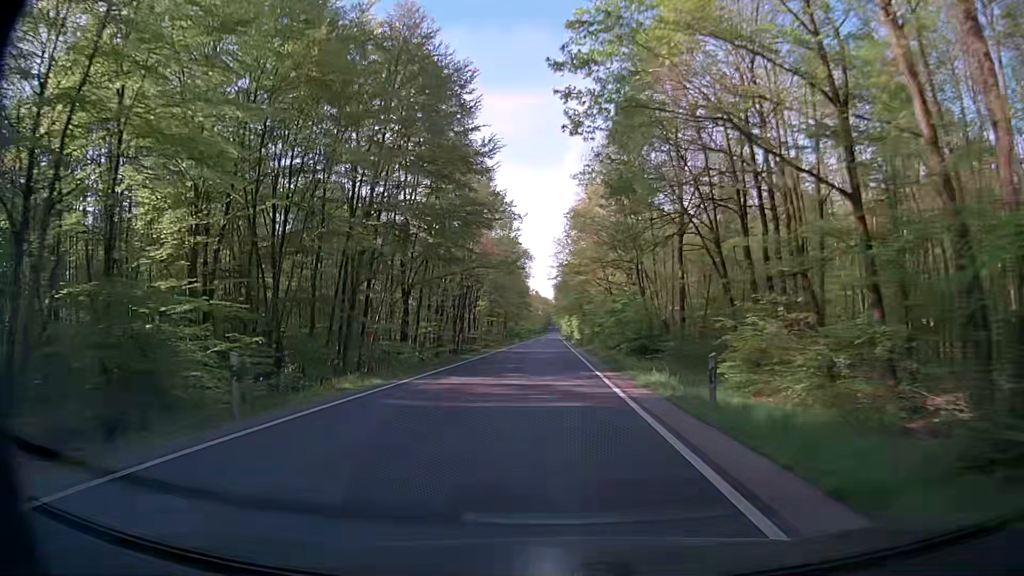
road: secondary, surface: asphalt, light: Day
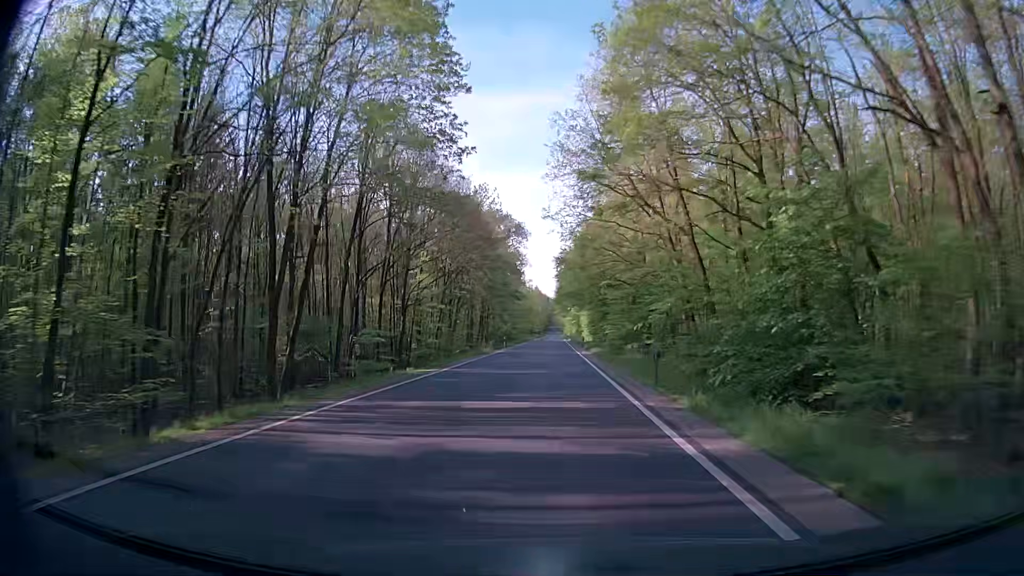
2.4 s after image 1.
(-0.5, +43.1) m; -1°
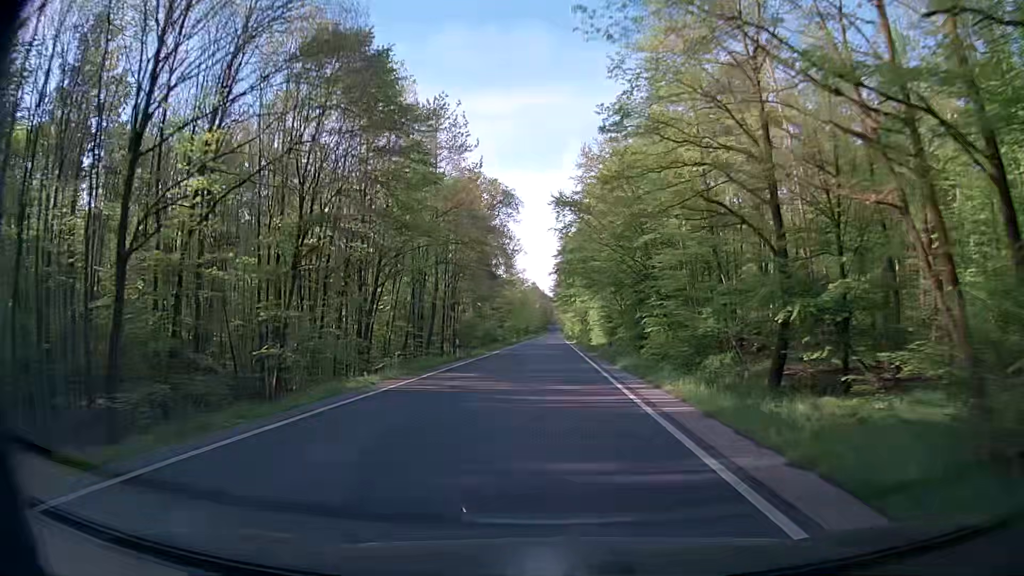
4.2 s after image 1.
(+0.4, +32.2) m; +1°
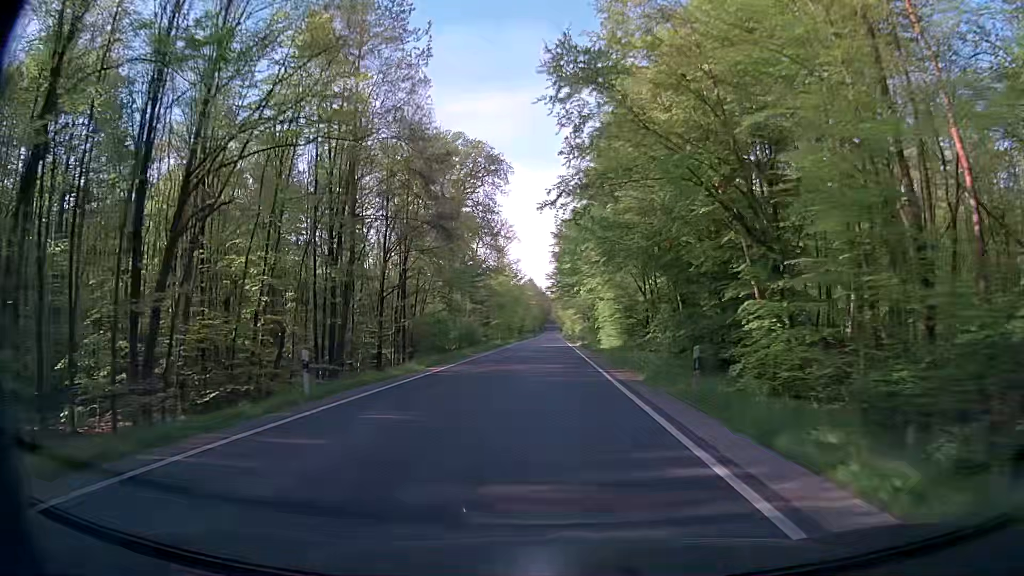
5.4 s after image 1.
(-0.1, +21.5) m; 0°
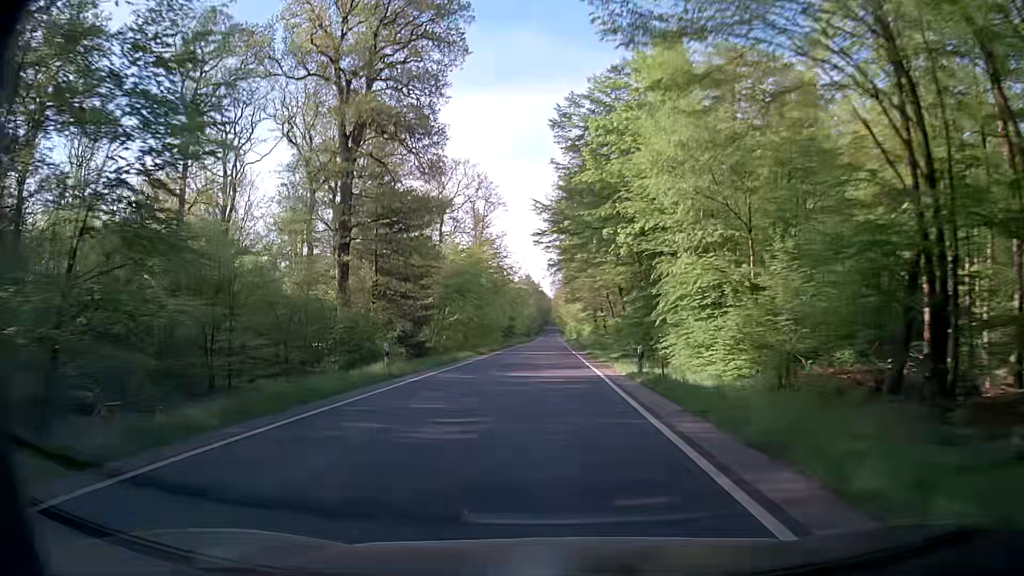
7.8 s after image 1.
(-0.2, +42.9) m; 0°
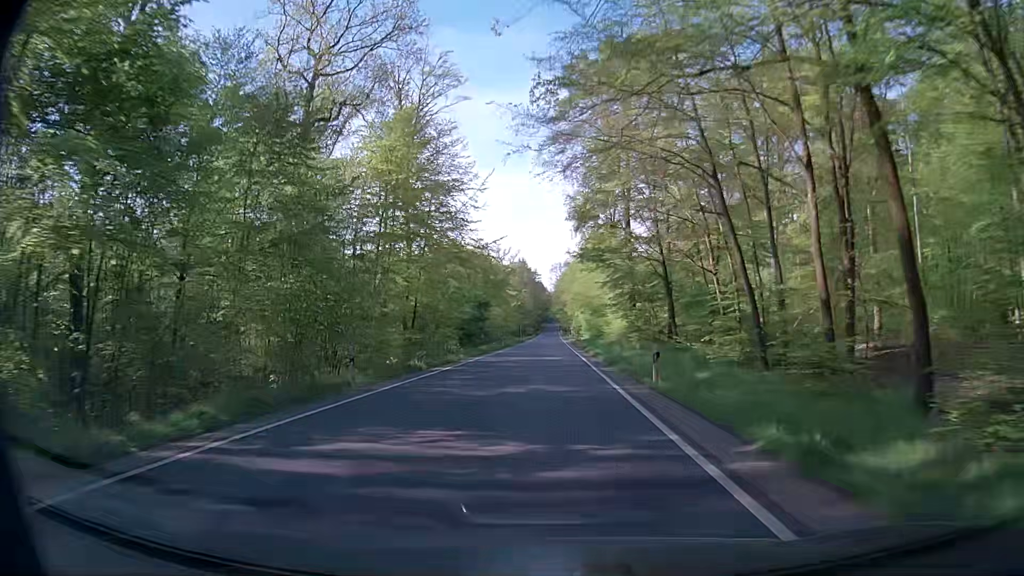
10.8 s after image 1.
(-0.3, +53.9) m; 0°
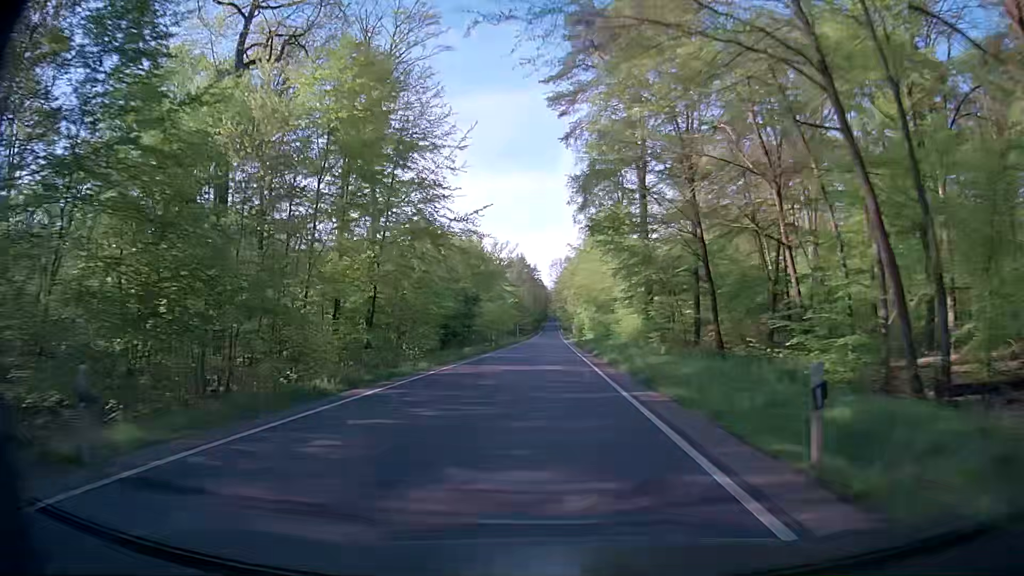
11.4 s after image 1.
(0.0, +10.8) m; 0°
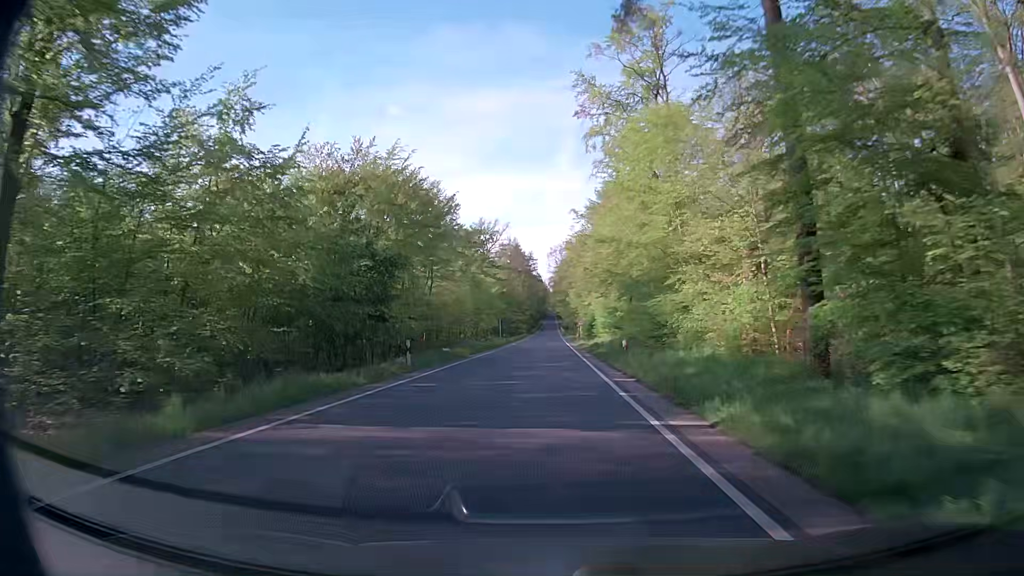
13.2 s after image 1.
(-0.2, +32.3) m; -1°
(0, +10) (0, +20) (0, +30) (0, +40) (0, +50) (0, +60) (0, +70) (0, +80) (0, +90) (0, +100) m
